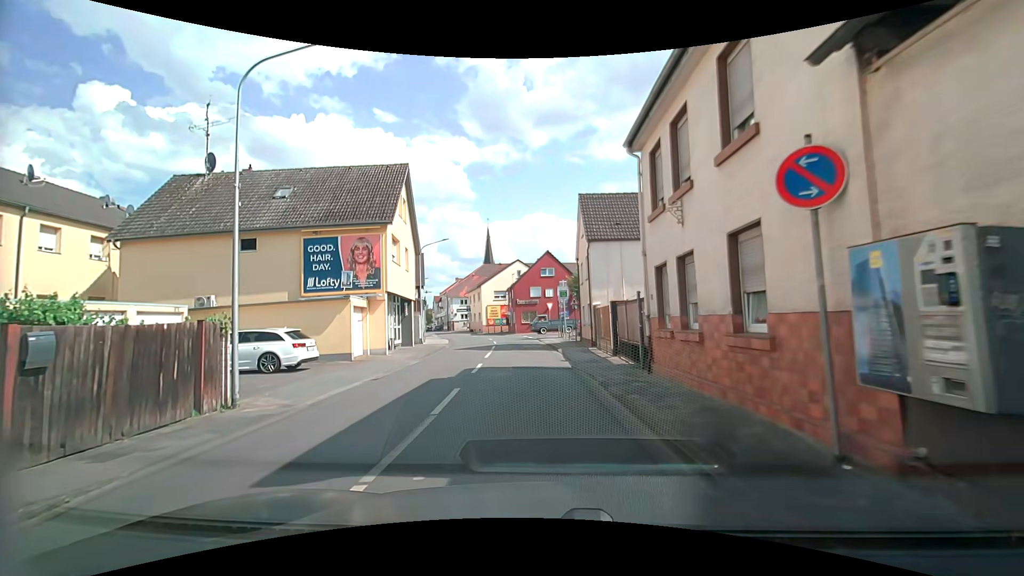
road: tertiary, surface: asphalt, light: Day
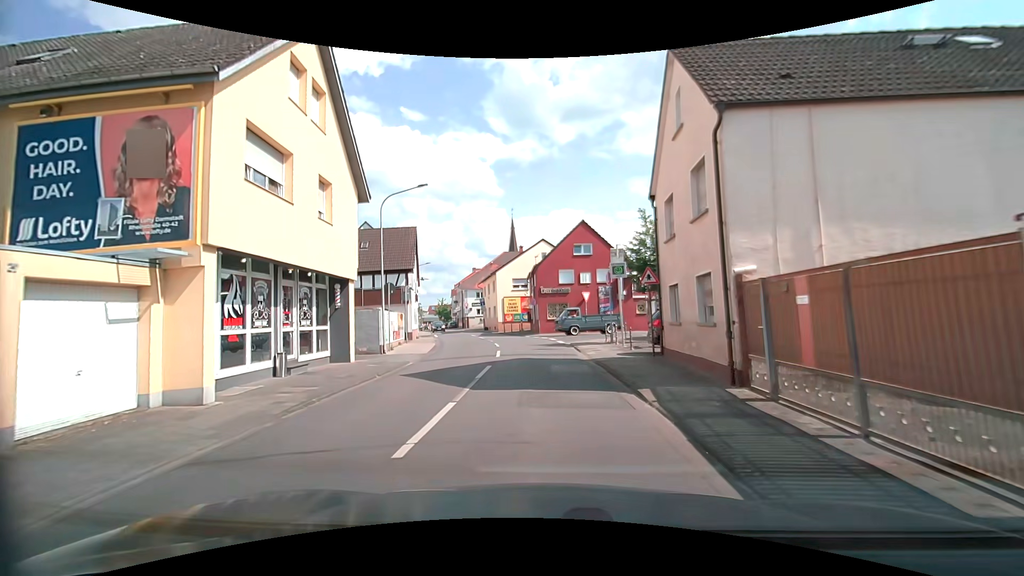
(-0.7, +14.4) m; -4°
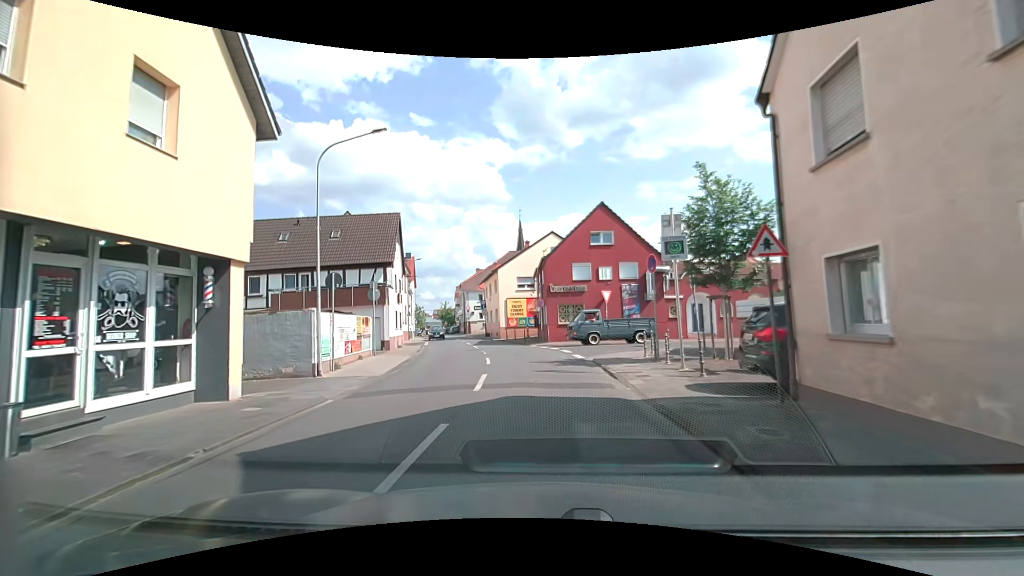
(0.0, +7.4) m; -1°
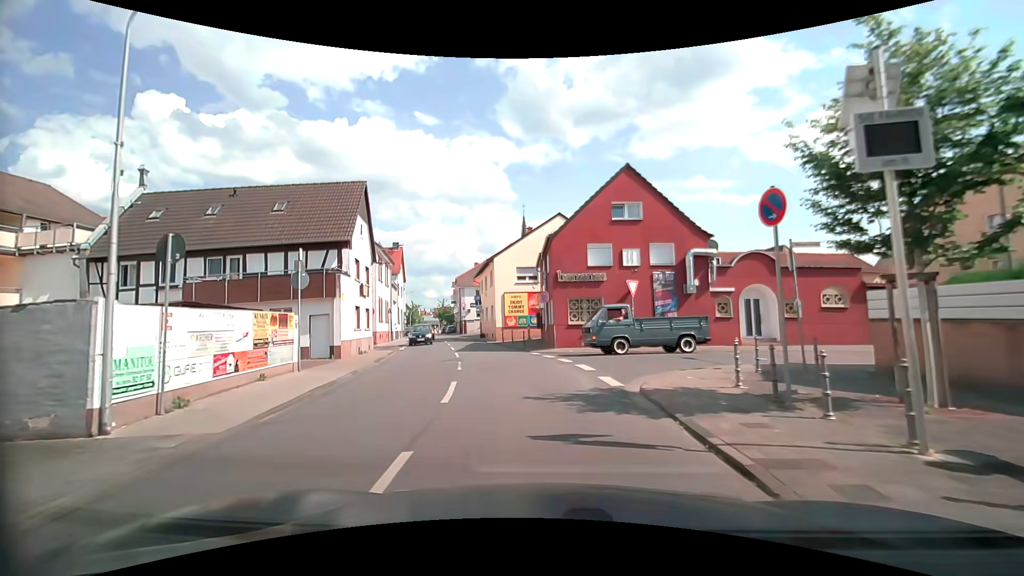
(0.0, +7.7) m; +1°
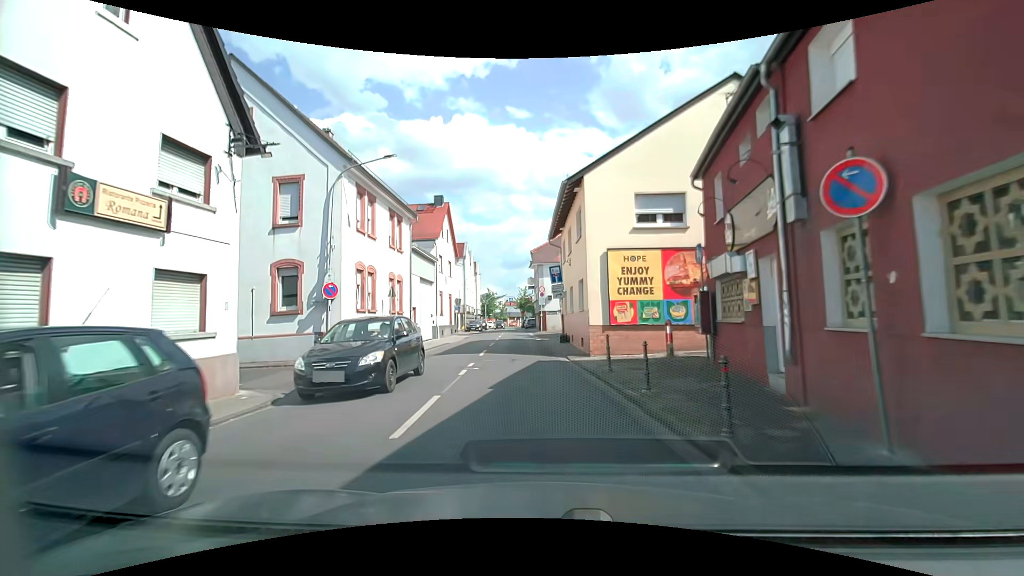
(-2.1, +20.7) m; -12°
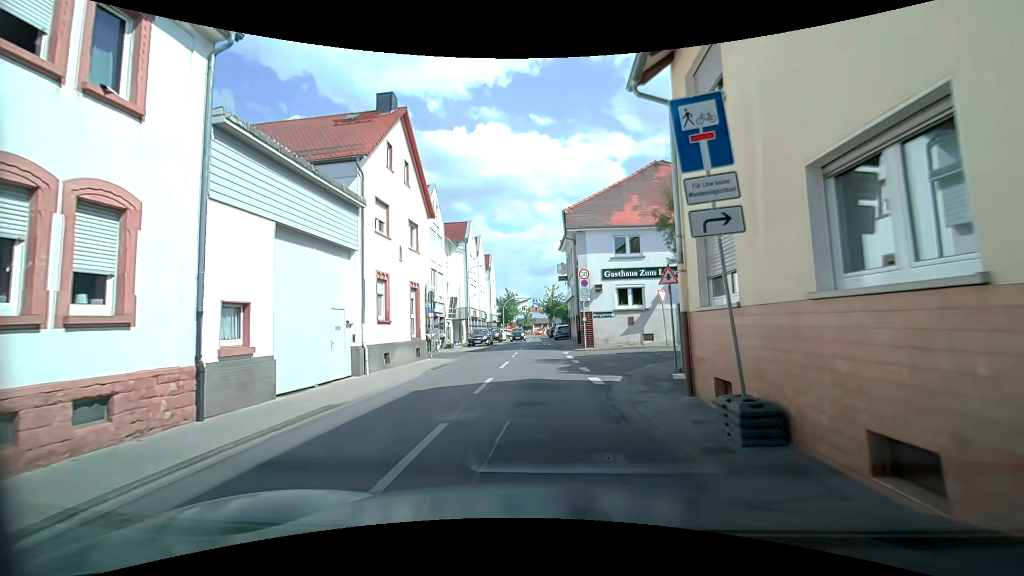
(-0.8, +19.6) m; -1°
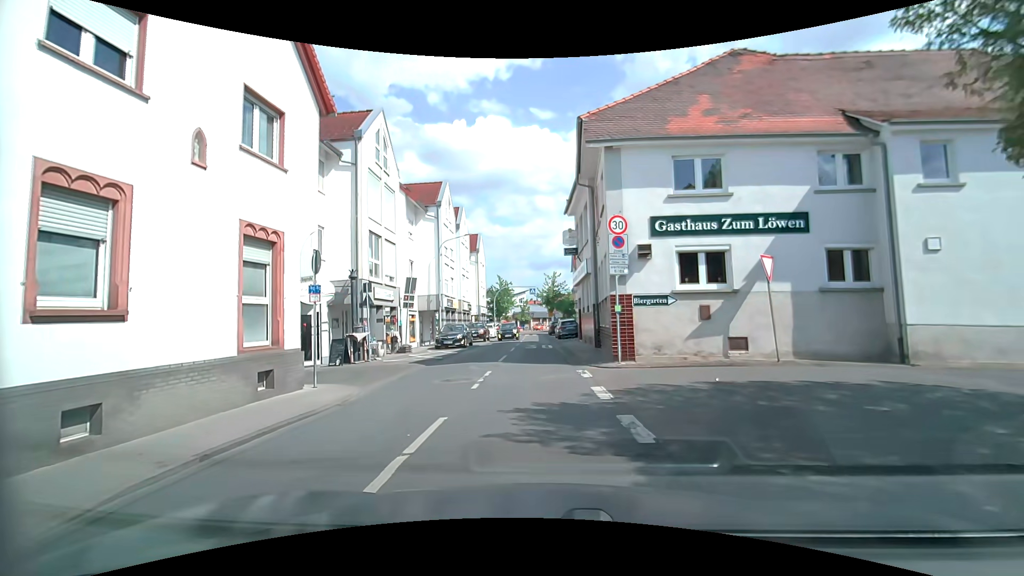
(-0.3, +11.9) m; -1°
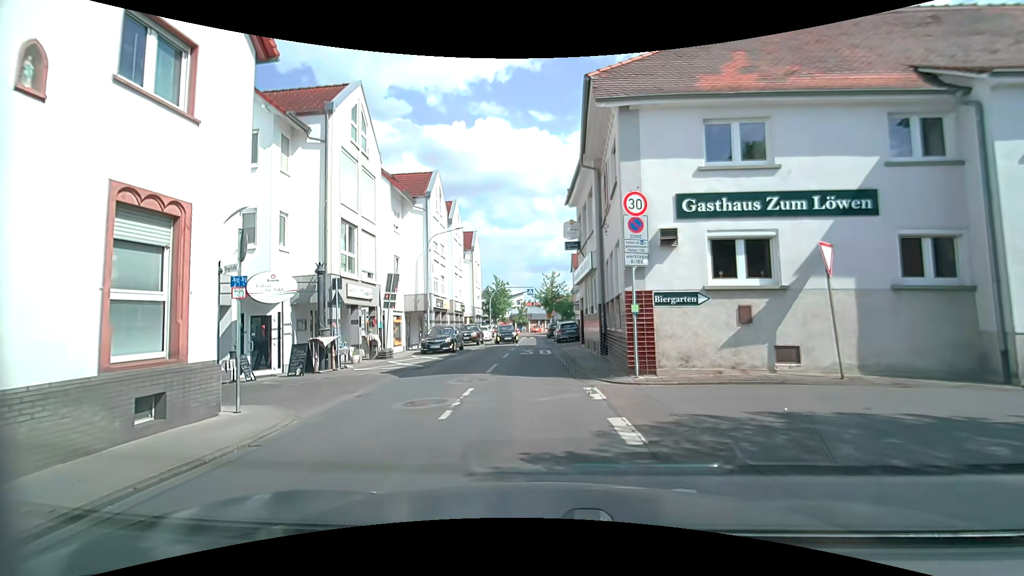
(0.0, +2.9) m; +1°
